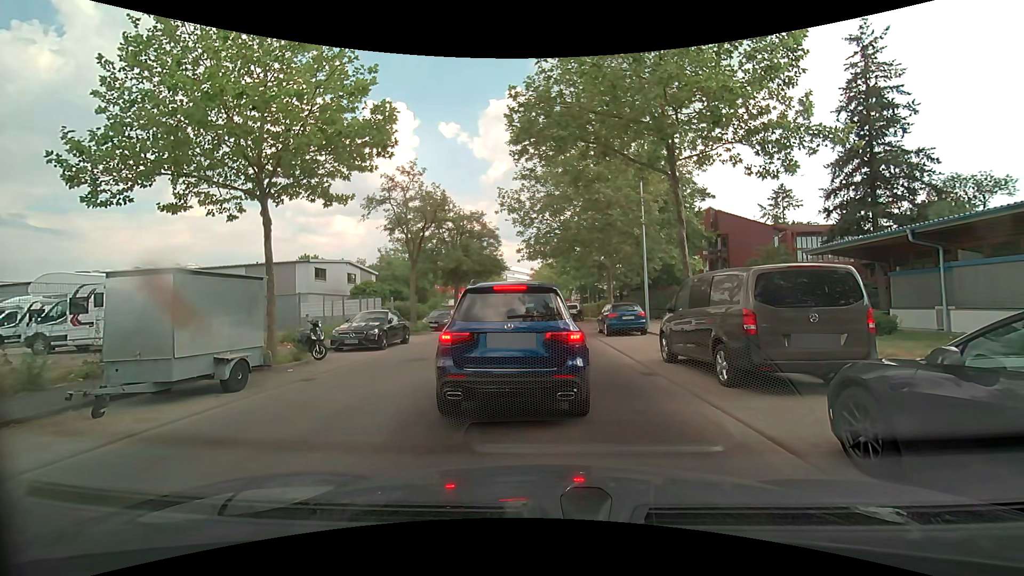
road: unclassified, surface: asphalt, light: Day
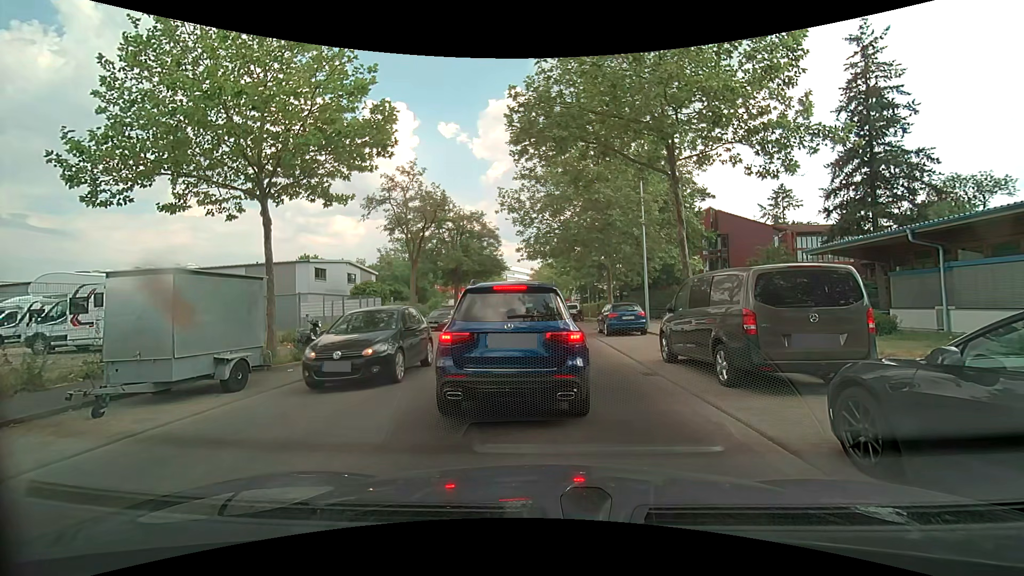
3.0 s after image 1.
(0.0, 0.0) m; 0°
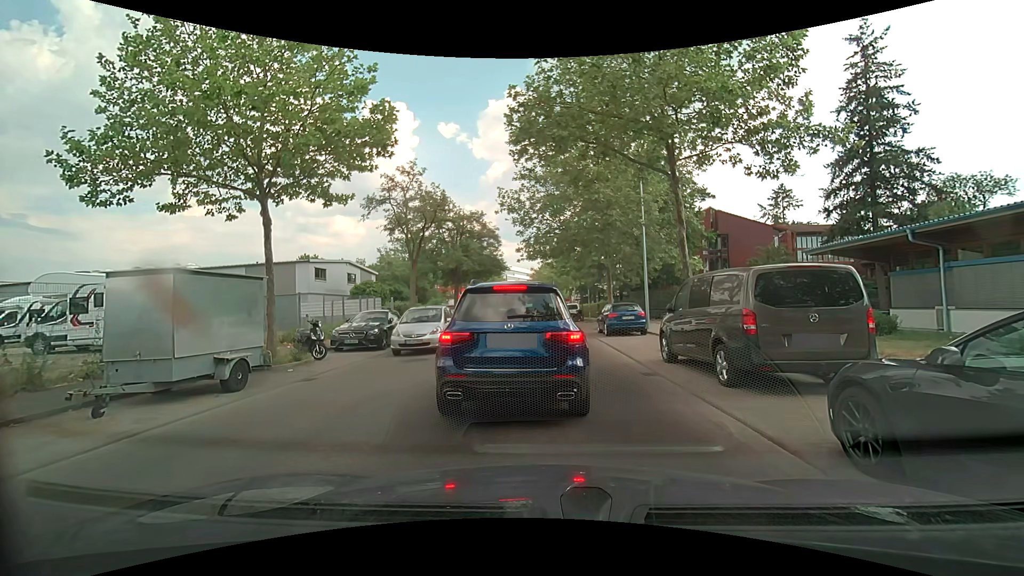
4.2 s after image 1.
(0.0, 0.0) m; 0°
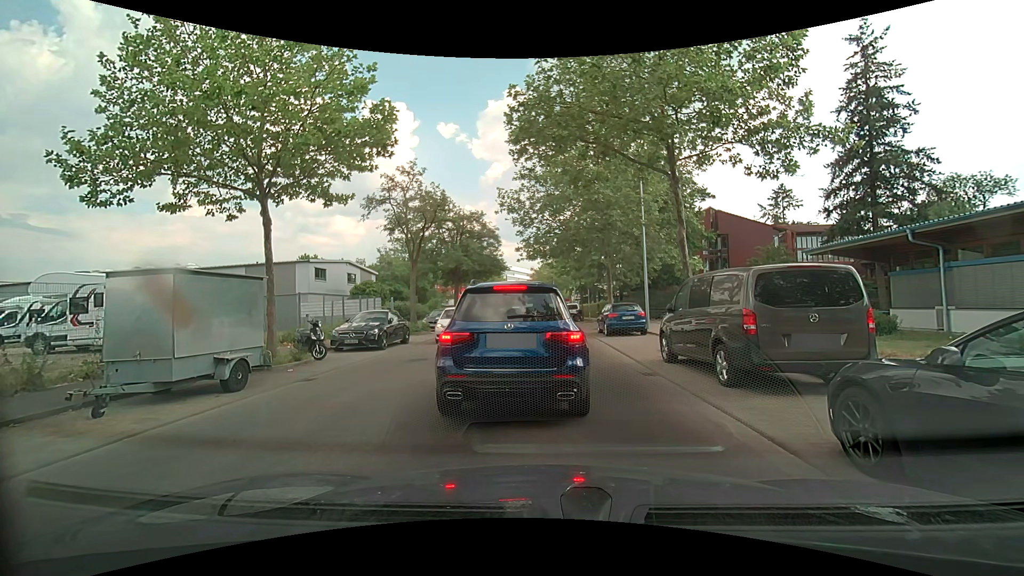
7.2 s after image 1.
(0.0, 0.0) m; 0°
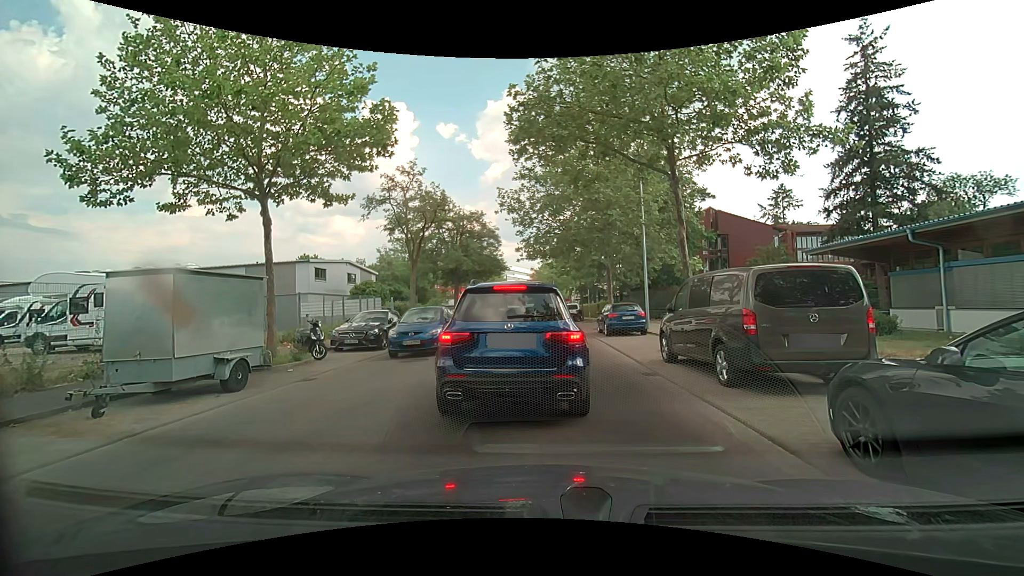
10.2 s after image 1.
(0.0, 0.0) m; 0°
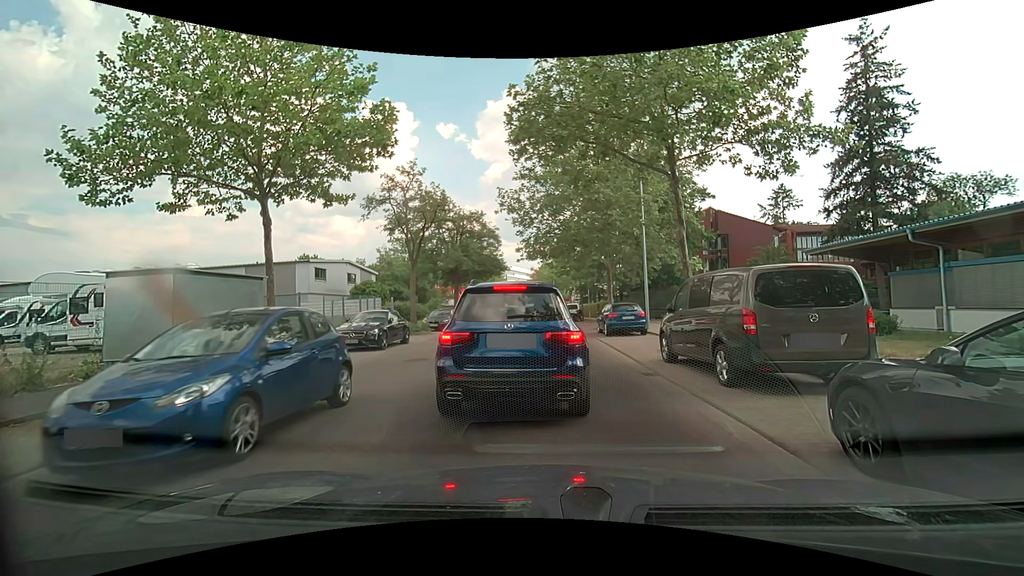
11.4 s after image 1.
(0.0, 0.0) m; 0°
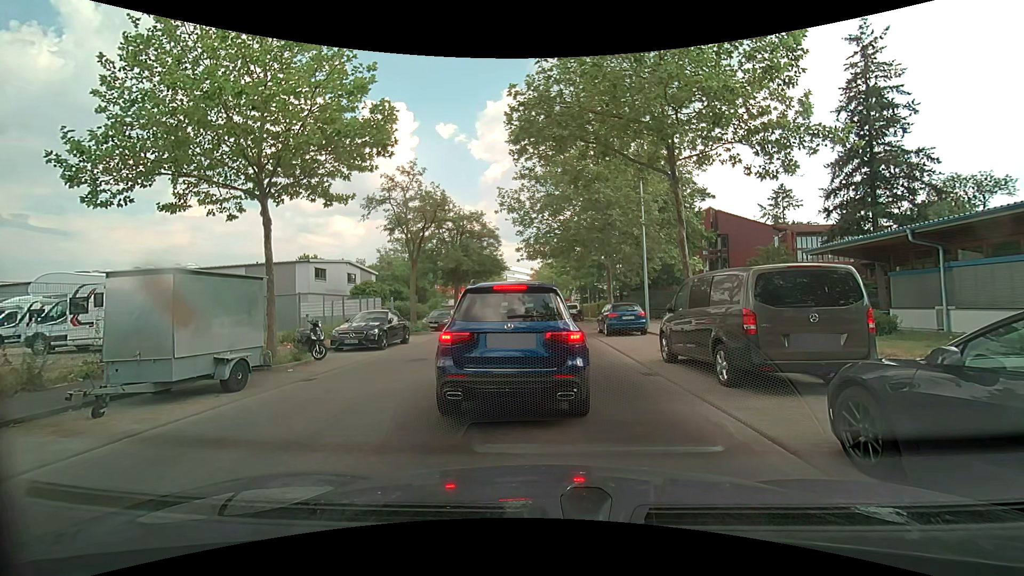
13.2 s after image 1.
(0.0, 0.0) m; 0°
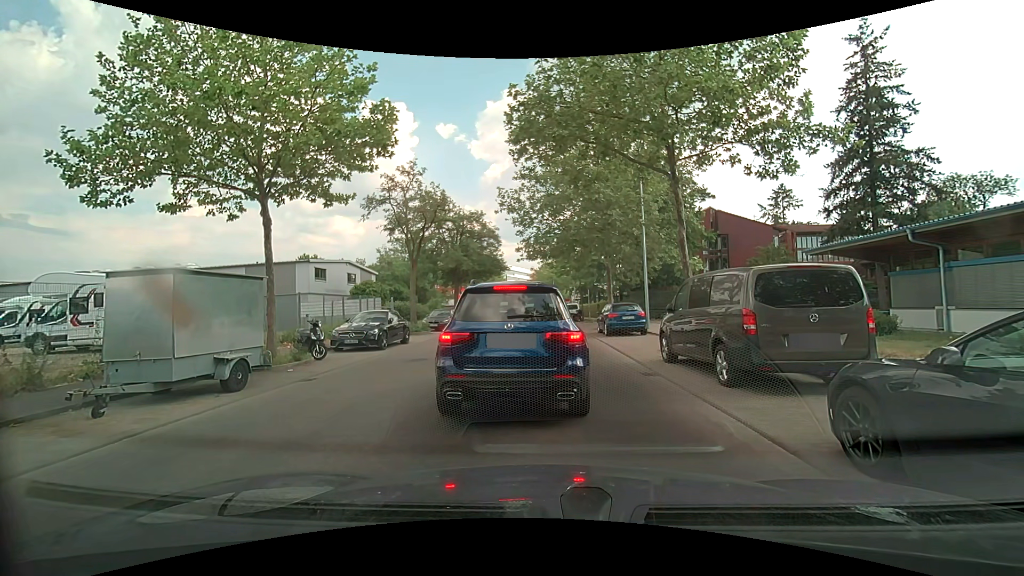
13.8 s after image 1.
(0.0, 0.0) m; 0°
